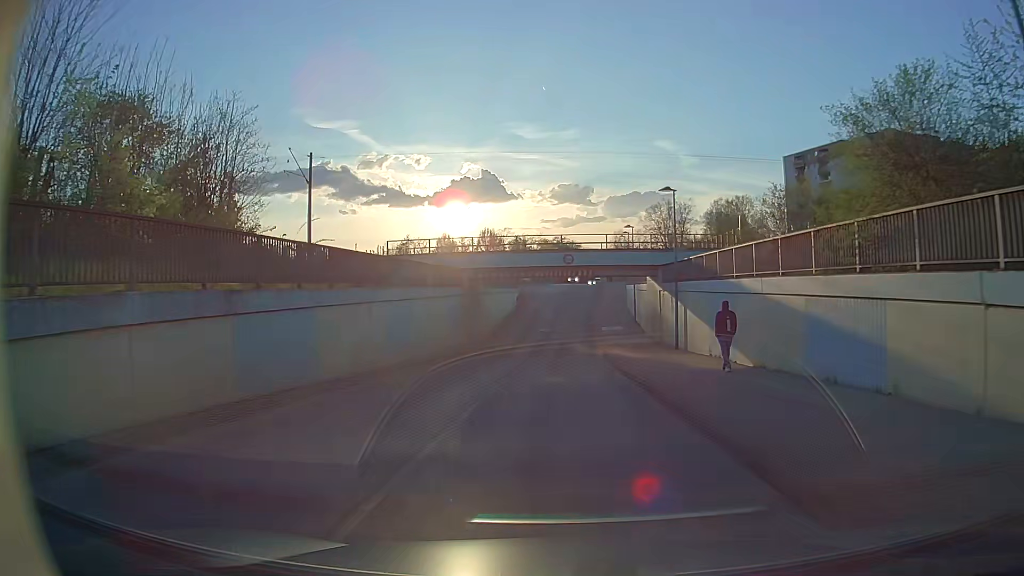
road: tertiary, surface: asphalt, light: Day
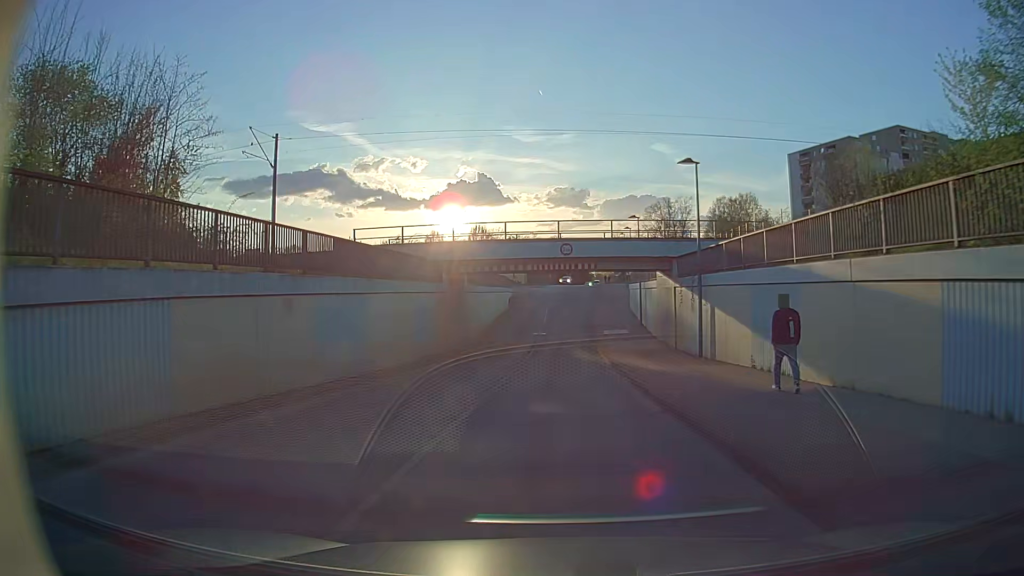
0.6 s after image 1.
(0.0, +5.9) m; 0°
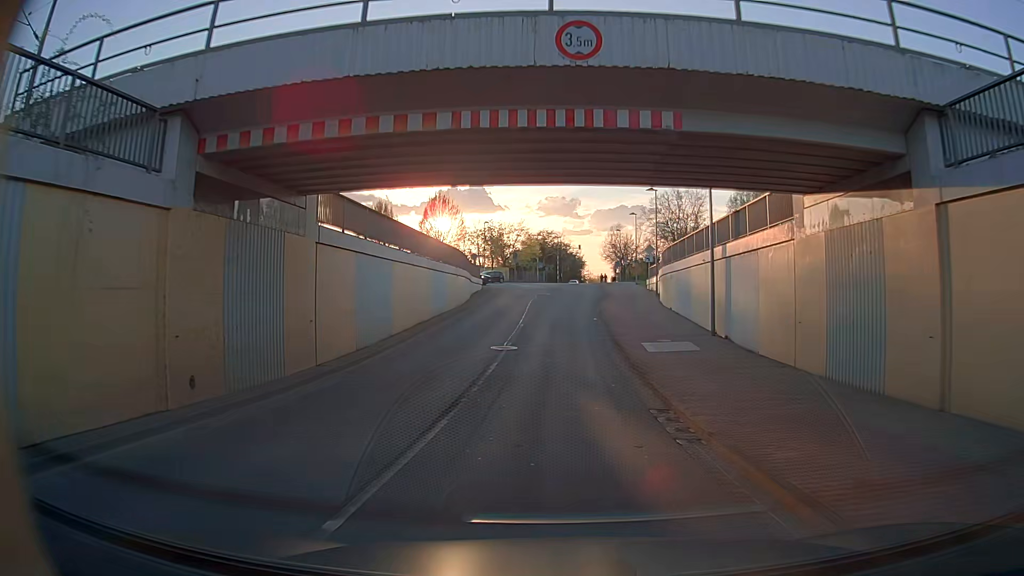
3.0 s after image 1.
(+0.1, +23.4) m; +1°
(0, +10) (0, +20) (0, +30) (+1, +40) (+2, +50) (+3, +60) (+1, +70) (-6, +76) (-16, +77) (-24, +71) m
